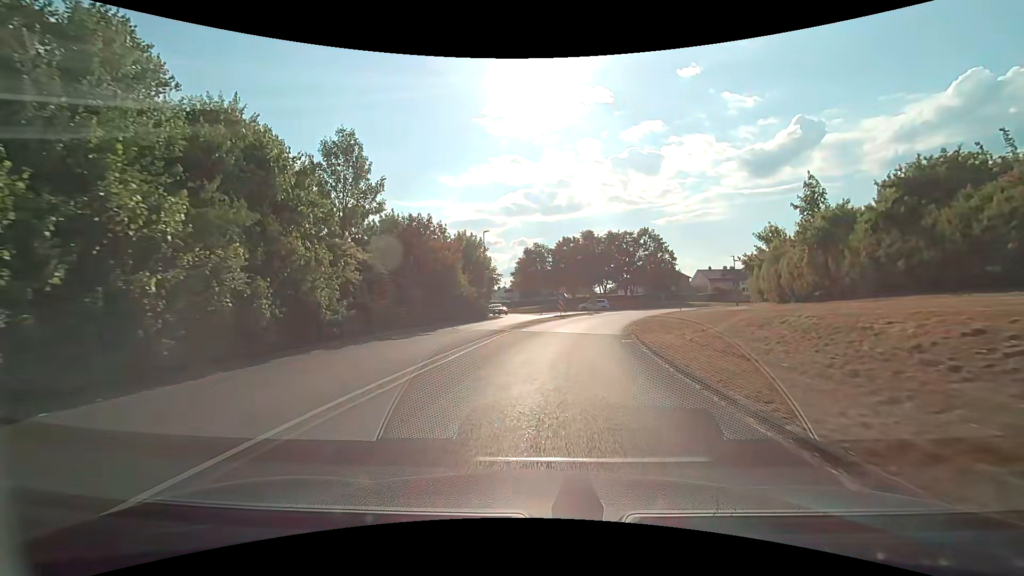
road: tertiary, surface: asphalt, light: Day
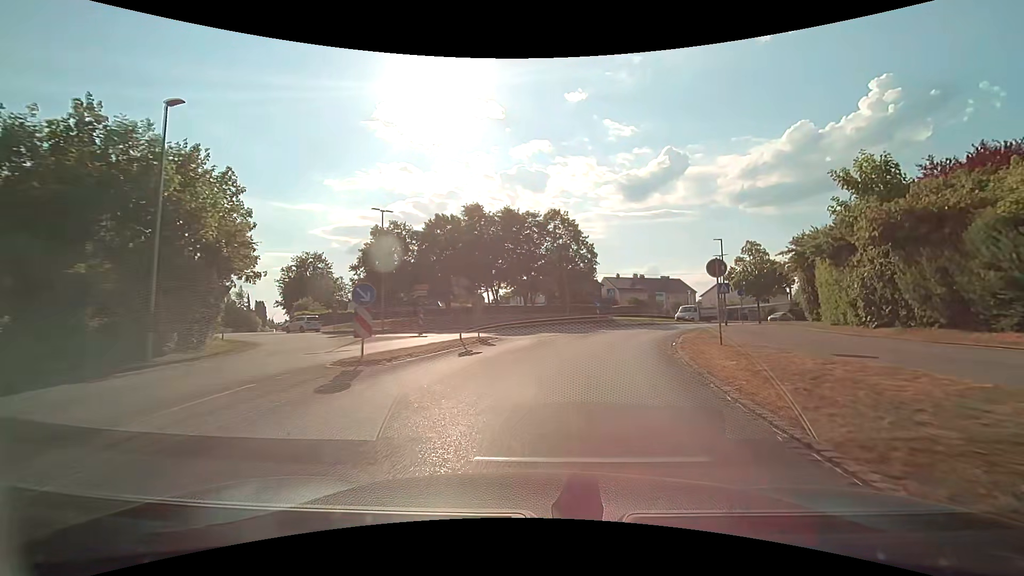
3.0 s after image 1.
(+3.1, +30.3) m; +13°
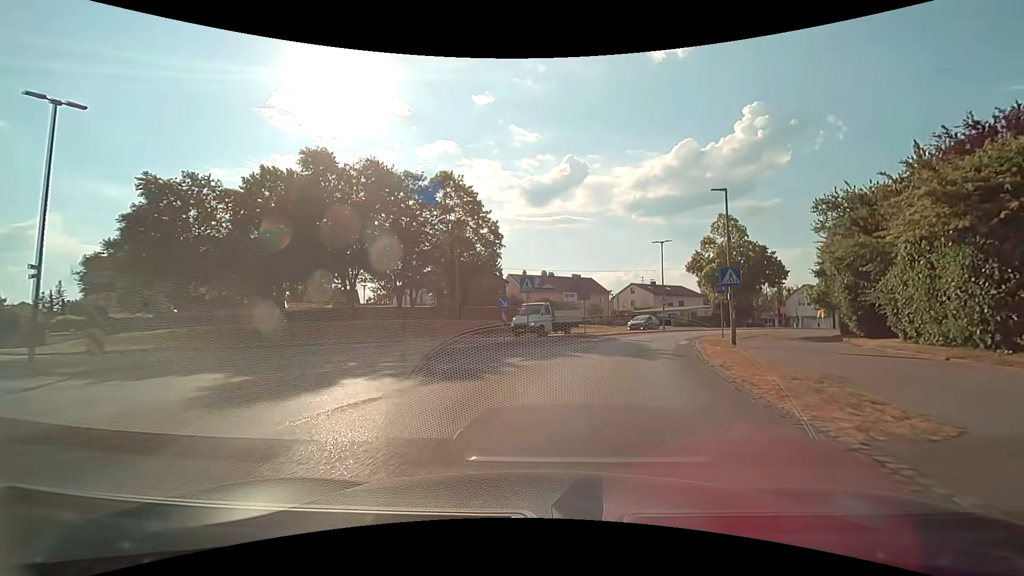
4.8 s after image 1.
(+1.6, +17.6) m; +11°
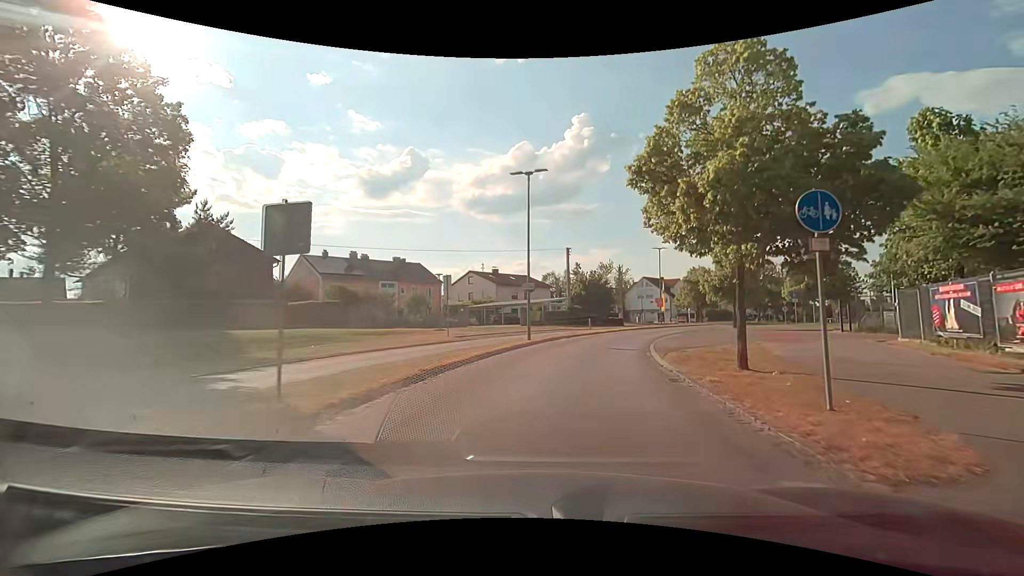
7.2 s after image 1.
(+3.4, +22.3) m; +18°
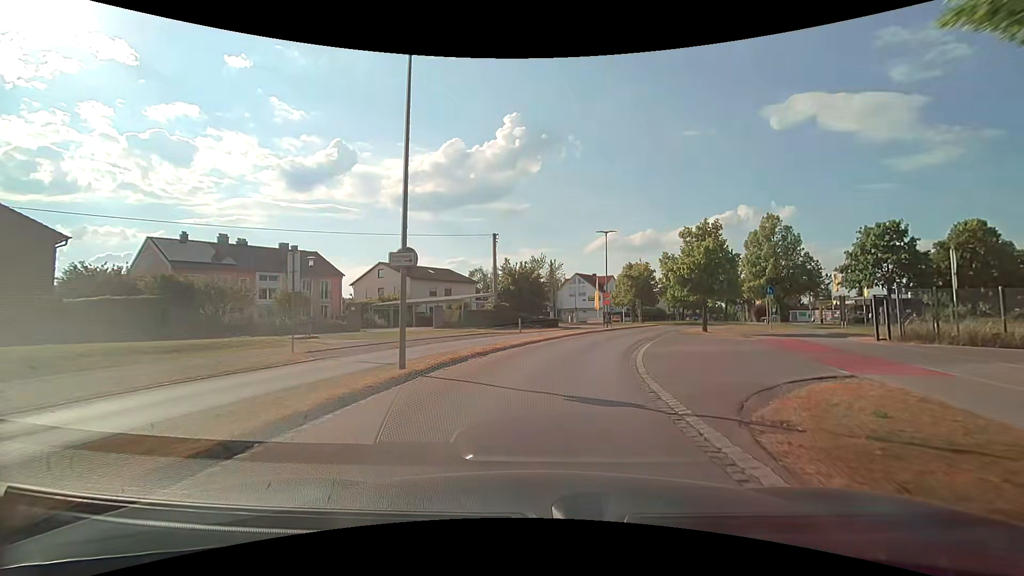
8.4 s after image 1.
(+0.8, +11.1) m; +7°
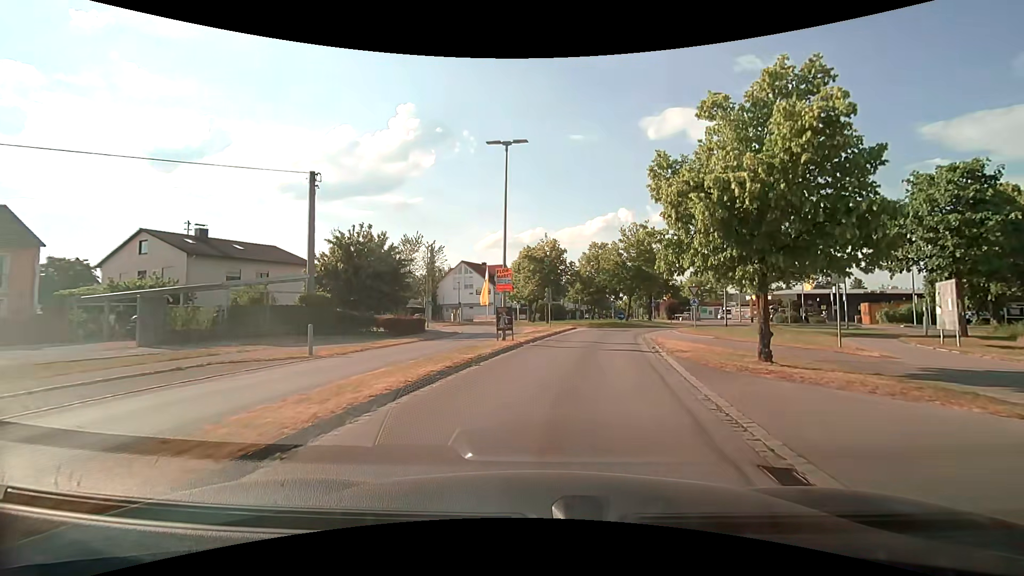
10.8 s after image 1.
(+2.4, +21.0) m; +13°
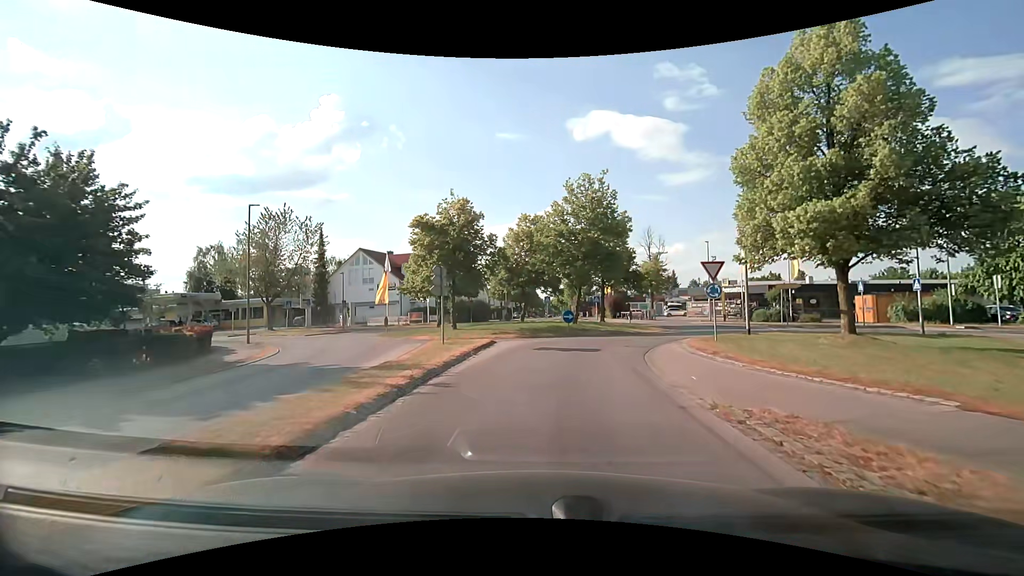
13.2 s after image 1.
(+1.4, +17.4) m; +8°
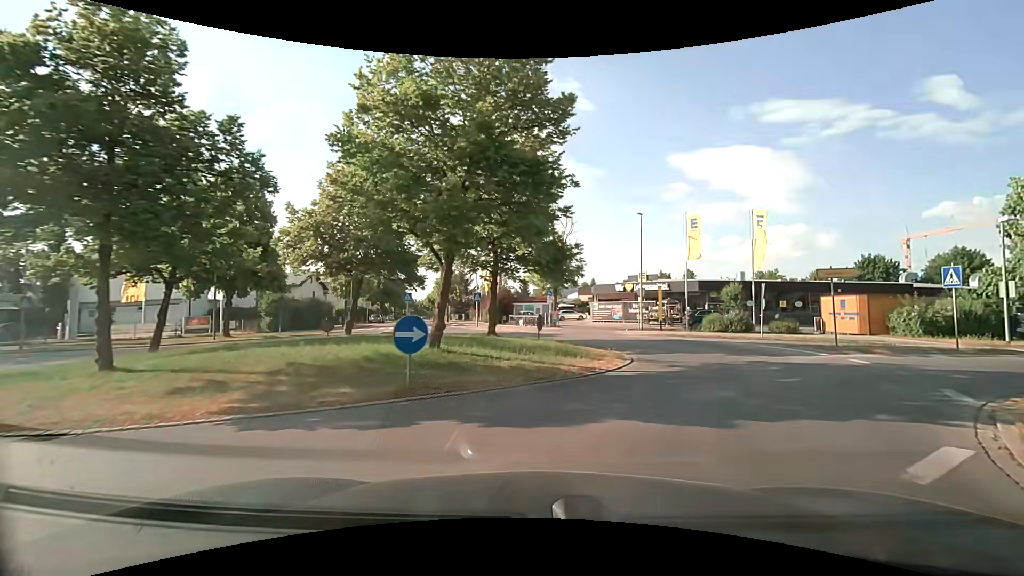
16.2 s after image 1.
(+1.3, +18.7) m; +14°
(+2, +10) (+10, +16) (+20, +18) (+30, +18) (+40, +18) (+50, +19) (+60, +19) (+70, +19) (+79, +17) (+88, +13) m
